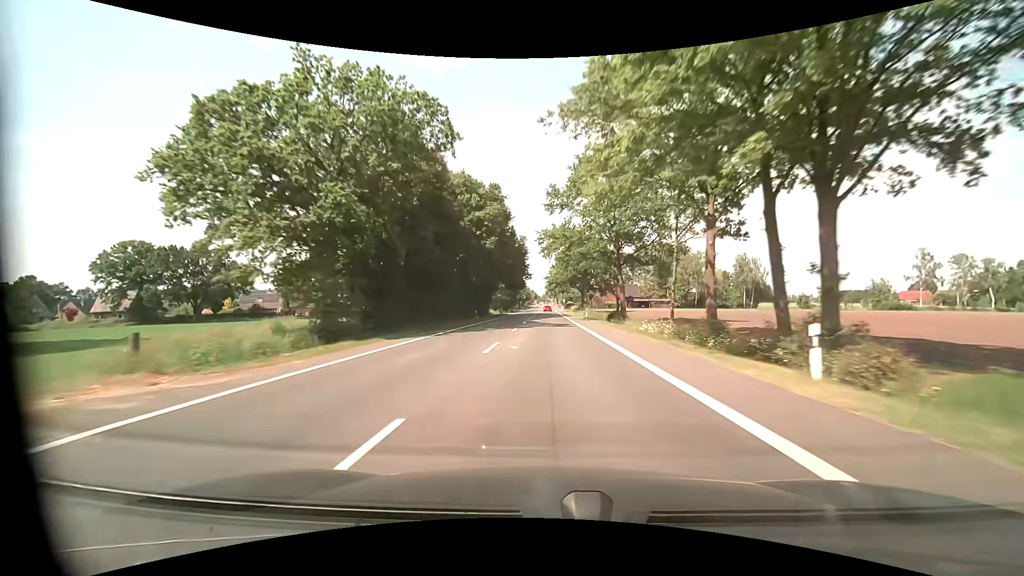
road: primary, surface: asphalt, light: Day
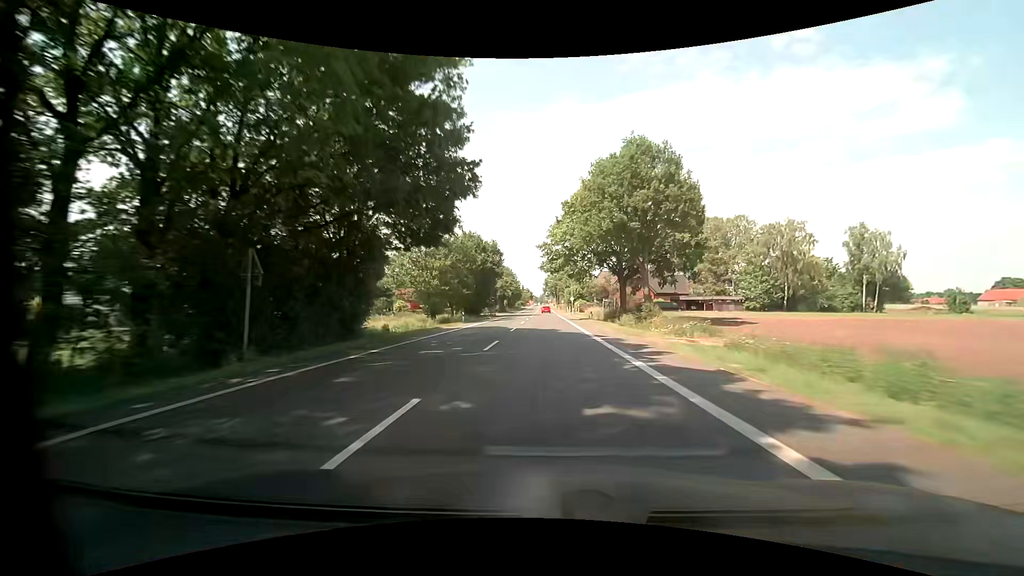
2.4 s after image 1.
(+0.1, +58.8) m; +1°
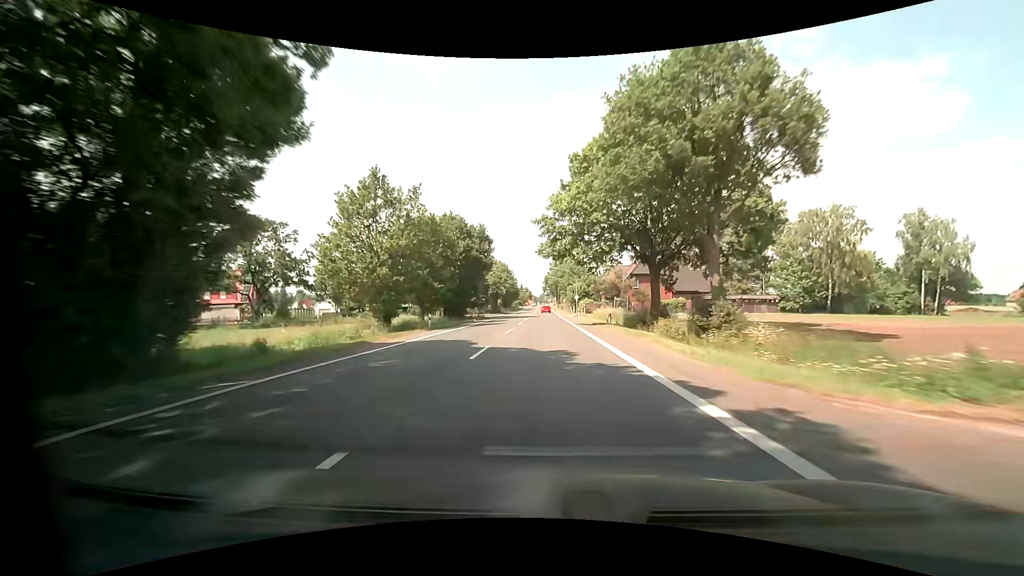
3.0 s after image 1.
(-0.1, +14.7) m; 0°
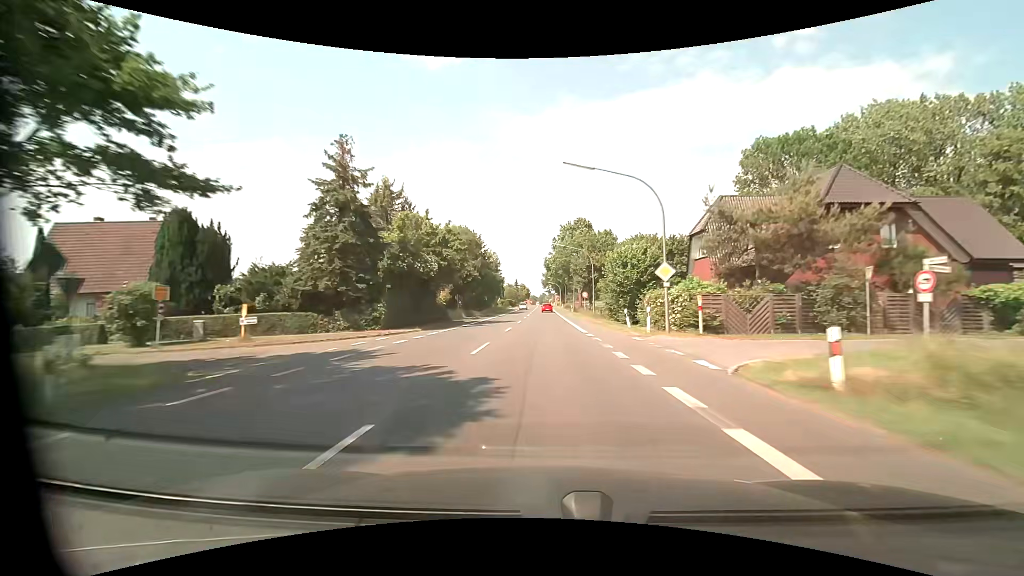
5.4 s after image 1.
(-0.2, +58.9) m; 0°
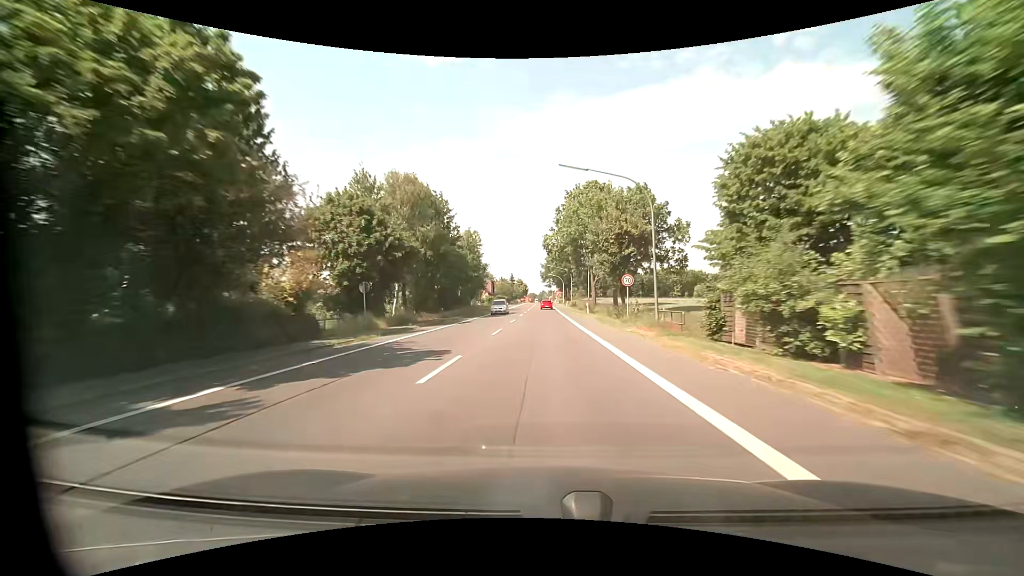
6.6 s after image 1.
(0.0, +29.3) m; 0°
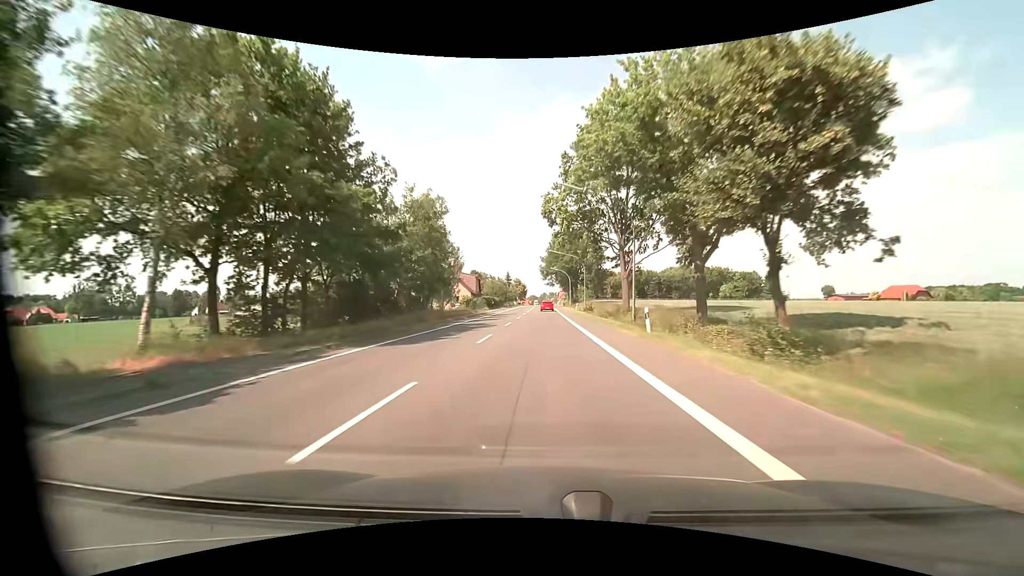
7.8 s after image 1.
(-0.1, +27.8) m; 0°
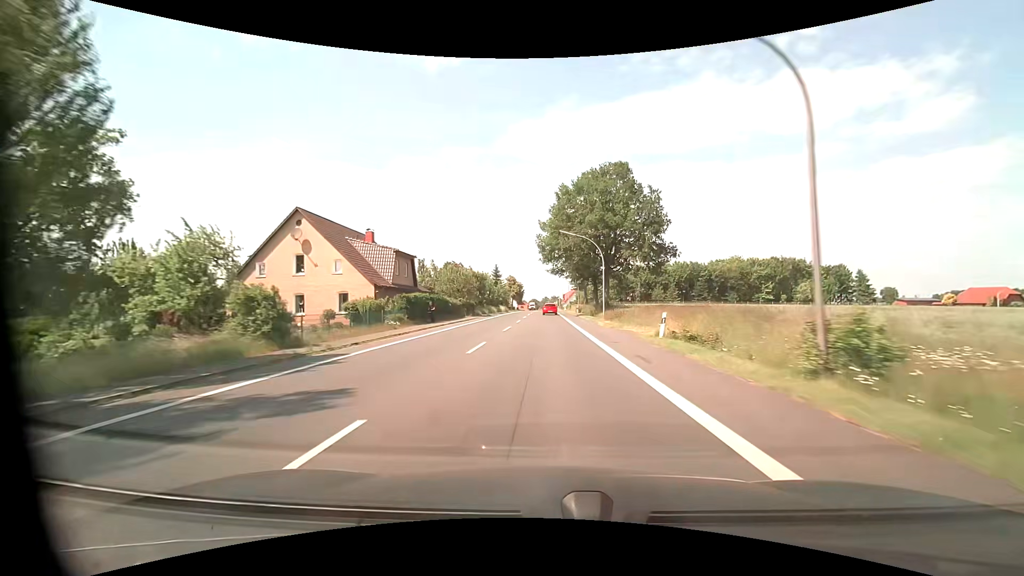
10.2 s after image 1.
(-0.2, +50.2) m; 0°
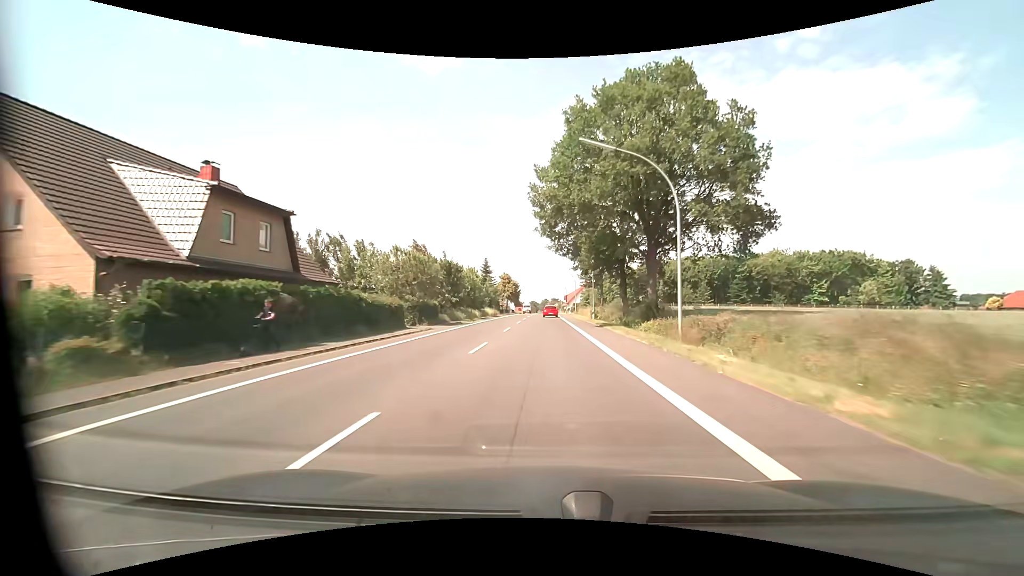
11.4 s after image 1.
(-0.1, +23.5) m; 0°
(0, +10) (0, +20) (0, +30) (0, +40) (0, +50) (0, +60) (0, +70) (0, +80) (0, +90) (0, +100) m
